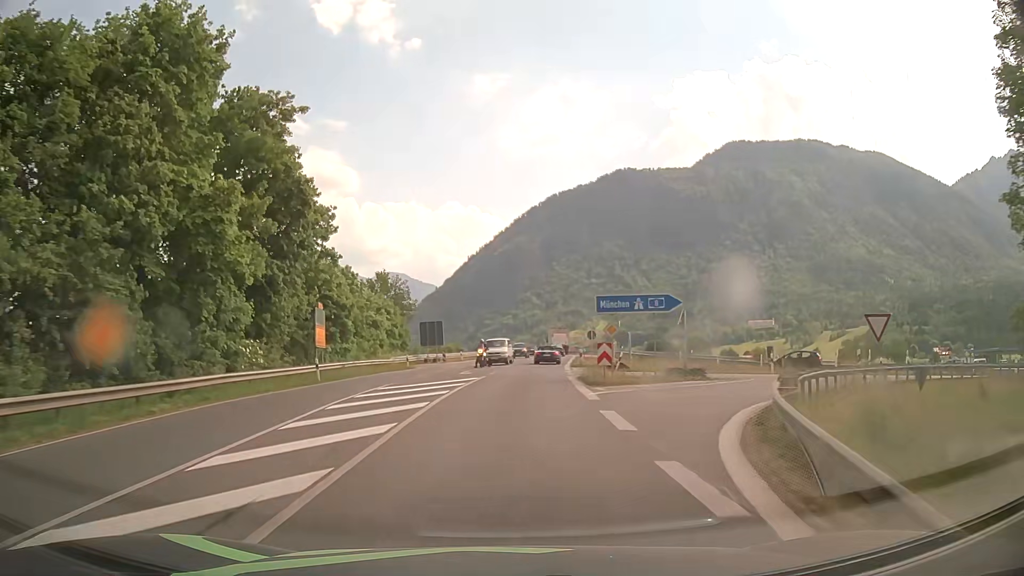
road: primary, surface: asphalt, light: Day
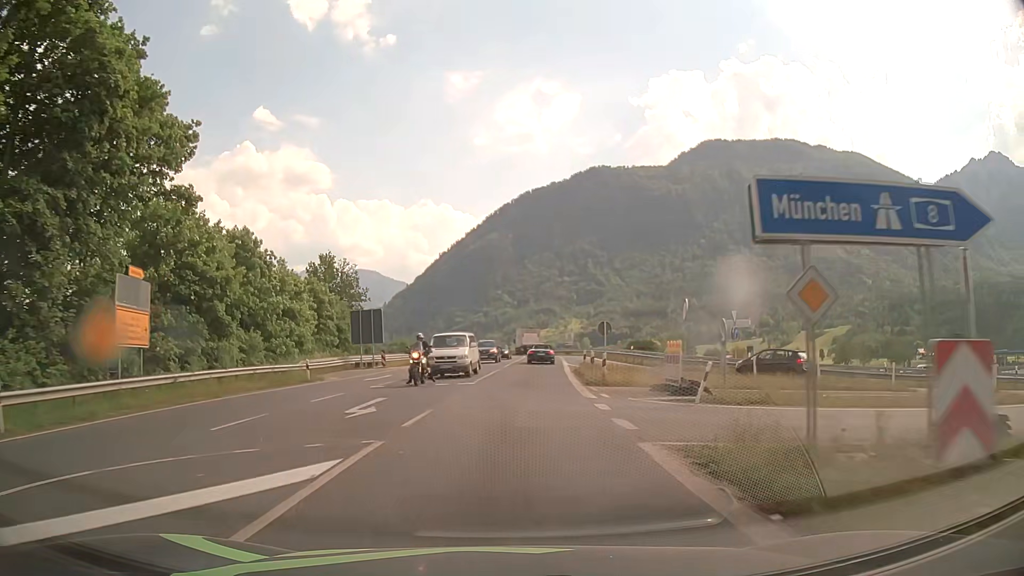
(+0.6, +19.5) m; +3°
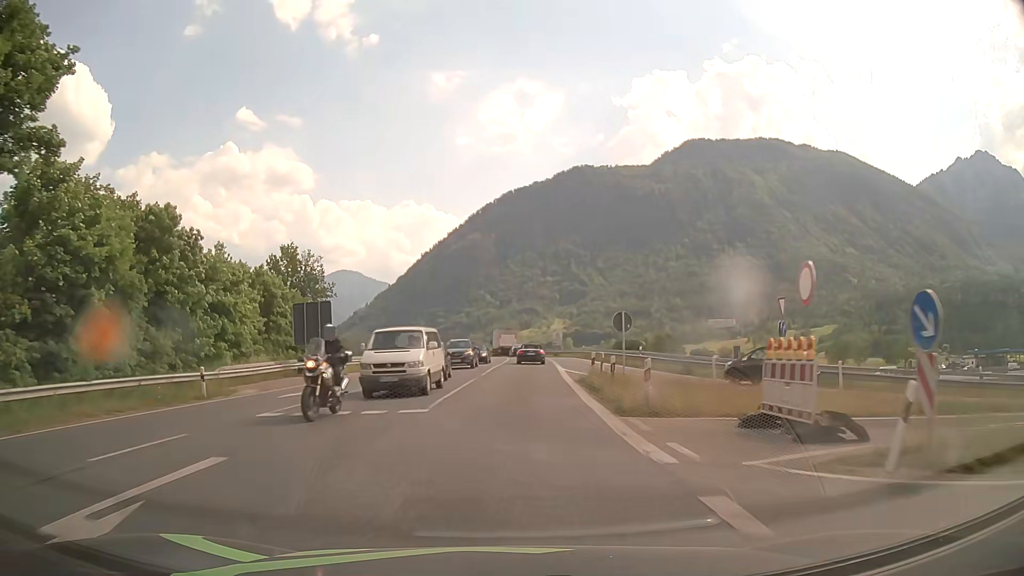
(+0.1, +9.6) m; +2°
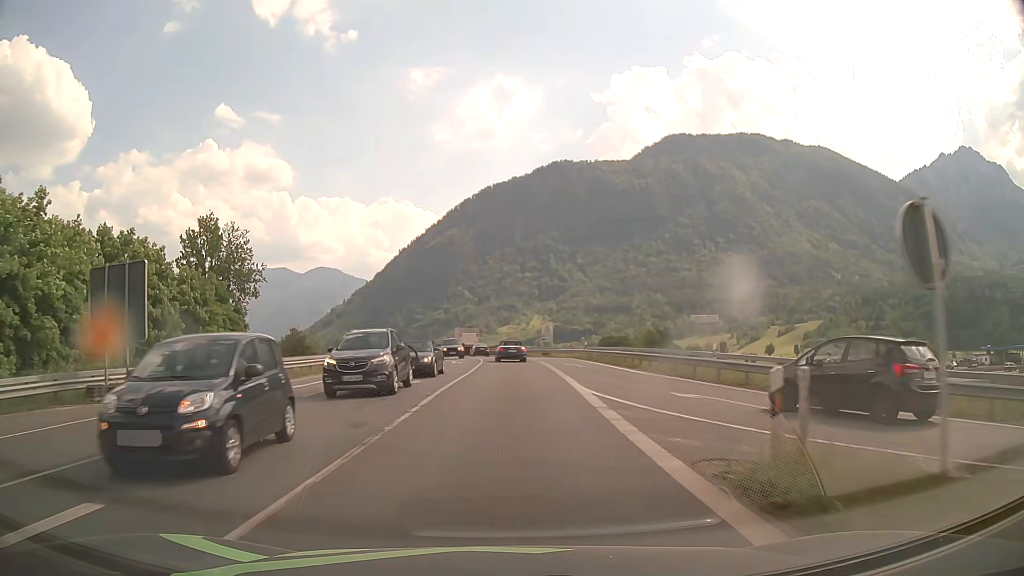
(+0.4, +18.8) m; +2°
(0, +10) (0, +20) (0, +30) (0, +40) (0, +50) (-1, +60) (-2, +70) (-4, +80) (-5, +90) (-7, +100) m
